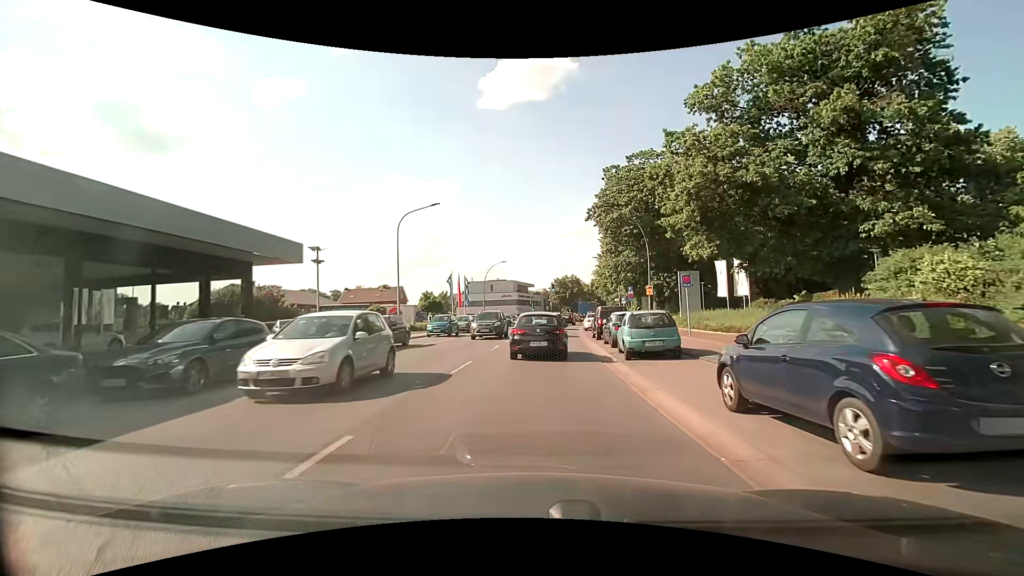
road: primary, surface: asphalt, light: Day
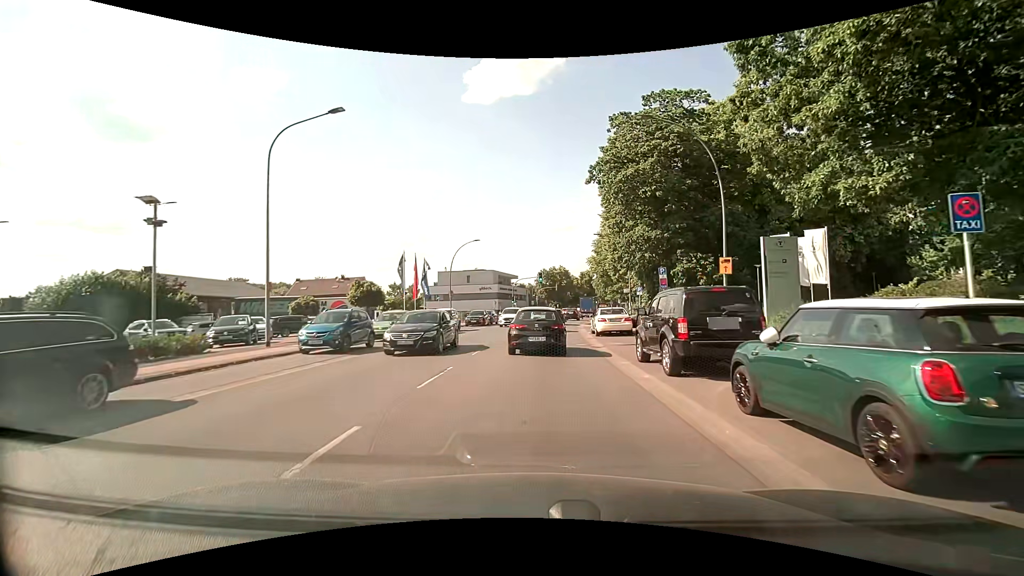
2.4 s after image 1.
(+0.1, +16.5) m; +1°
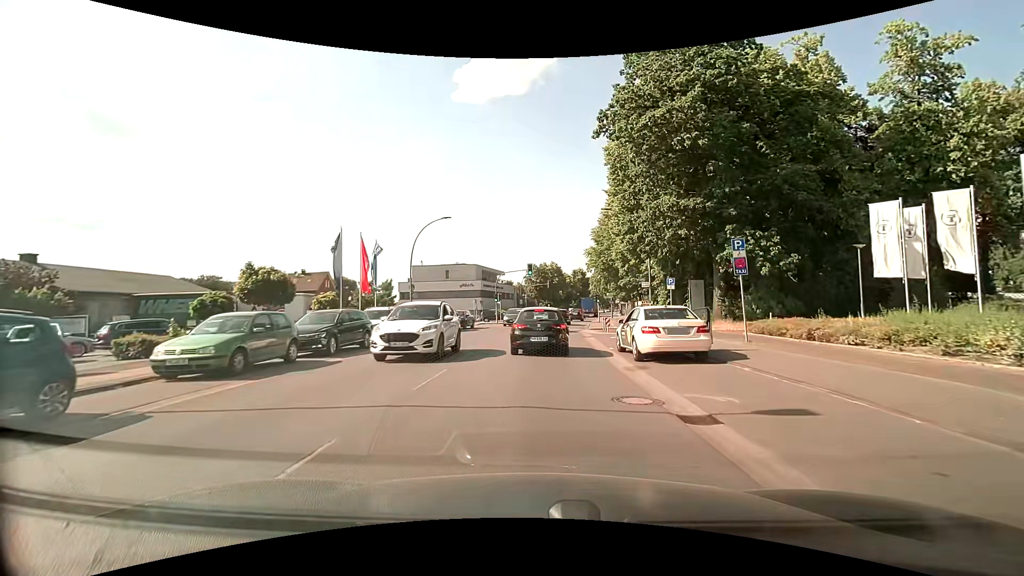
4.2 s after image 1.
(+0.2, +12.6) m; +1°
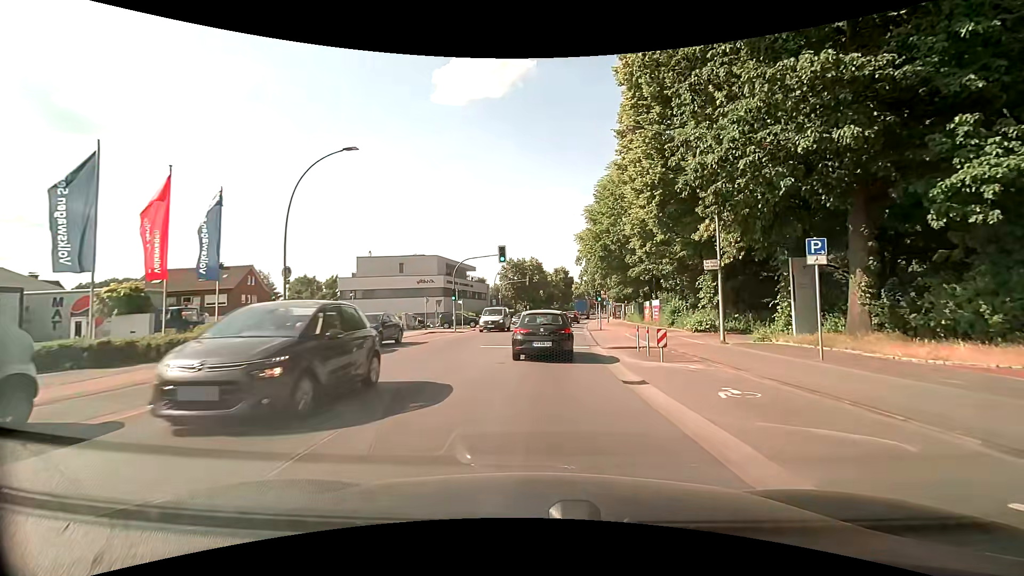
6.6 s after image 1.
(+0.4, +17.0) m; +2°
(0, +10) (+1, +20) (+1, +30) (+2, +40) (+3, +50) (+5, +60) (+5, +70) (+6, +80) (+7, +90) (+9, +100) m
